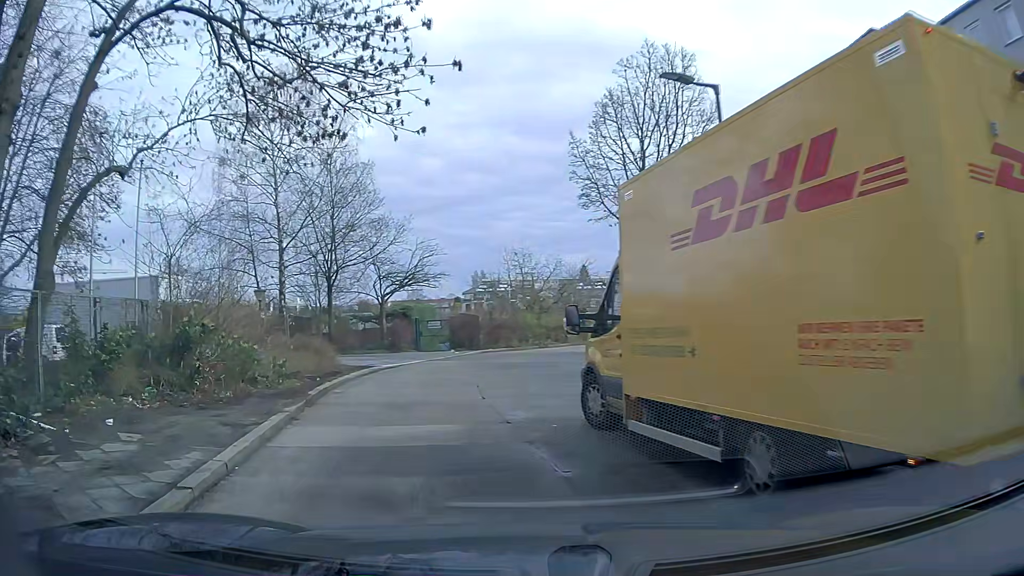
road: residential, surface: asphalt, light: Day
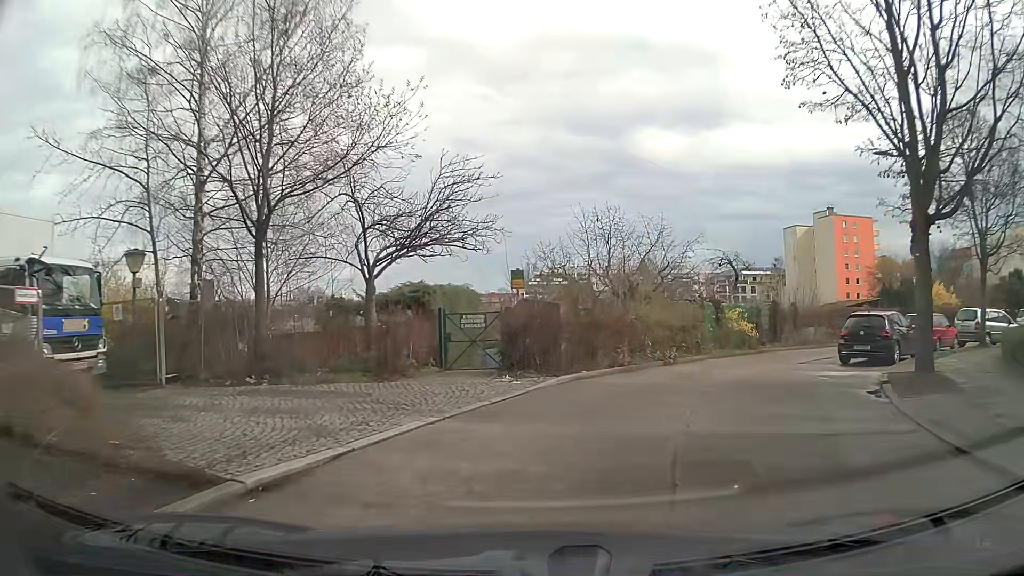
(-1.4, +14.7) m; -3°
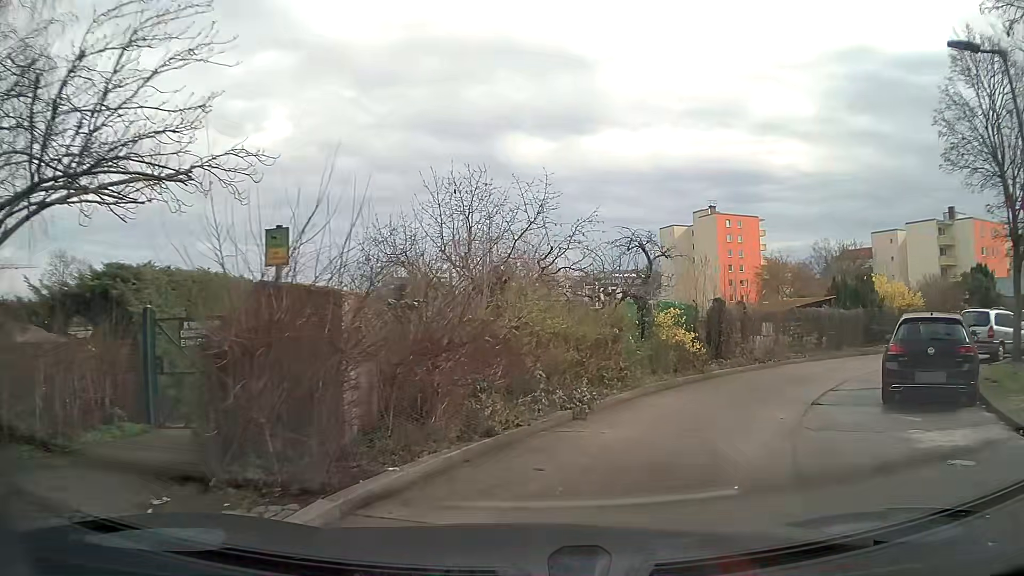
(+0.6, +8.8) m; +11°
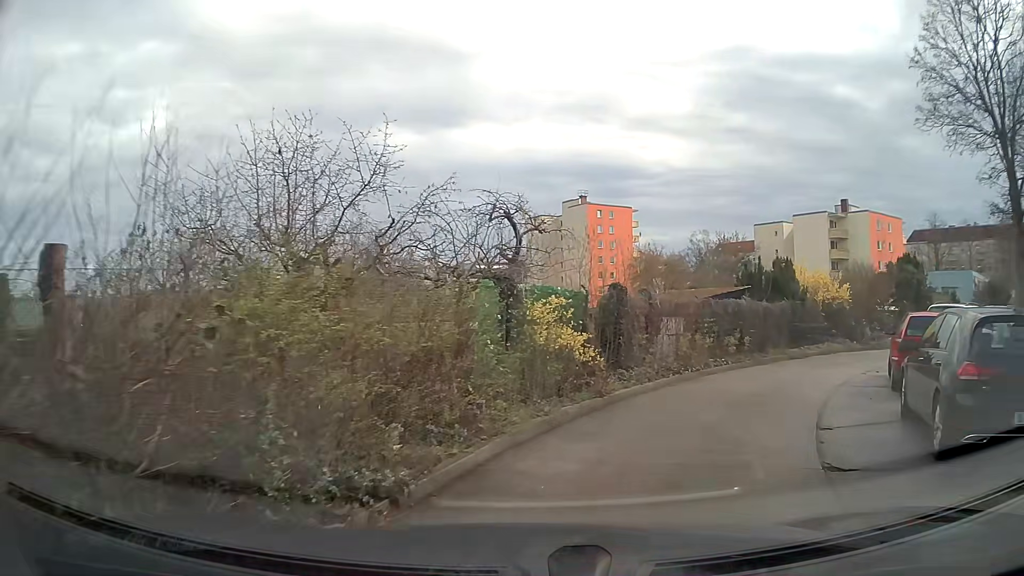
(+0.4, +5.1) m; +10°
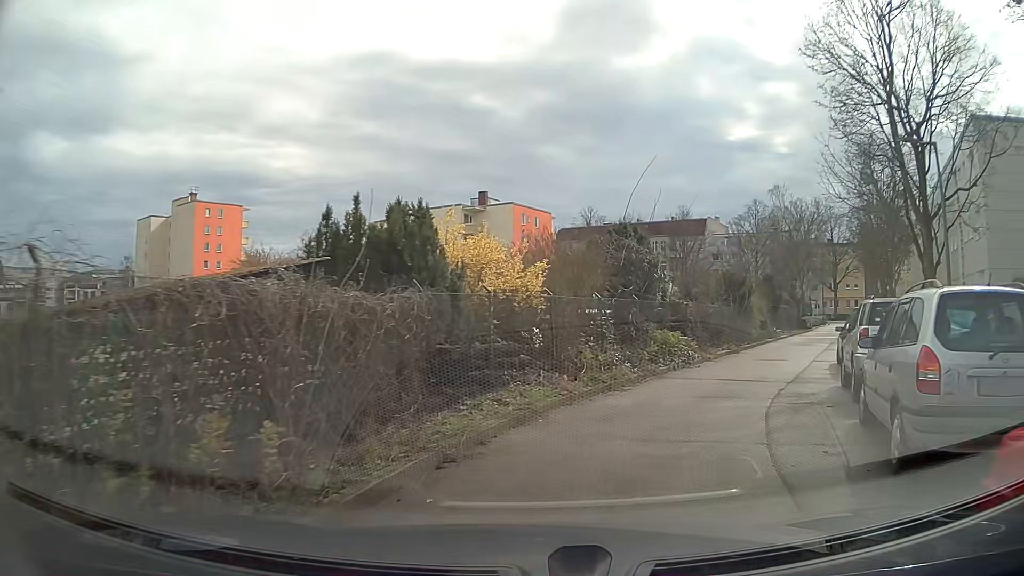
(+4.0, +12.5) m; +32°
